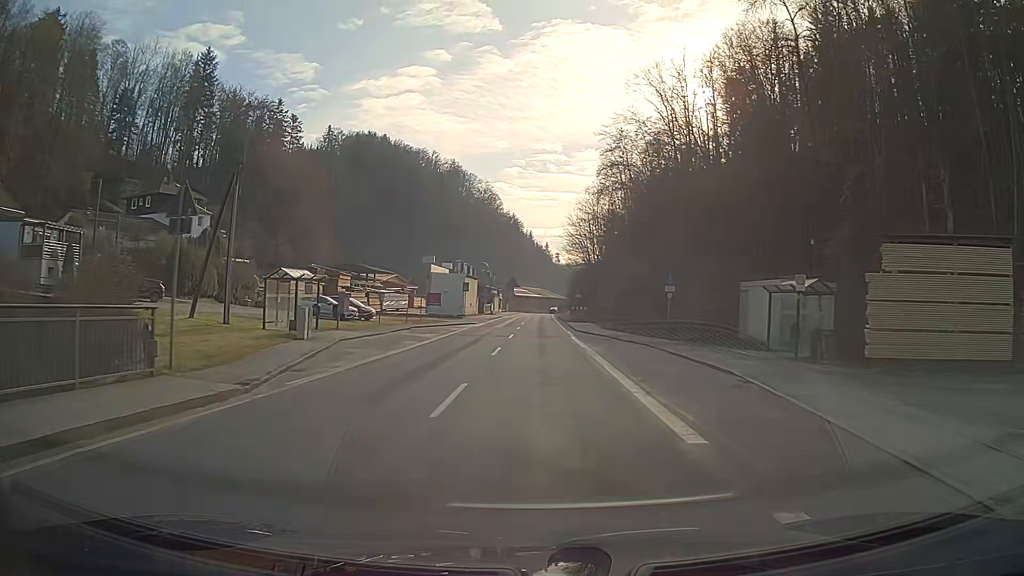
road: secondary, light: Day
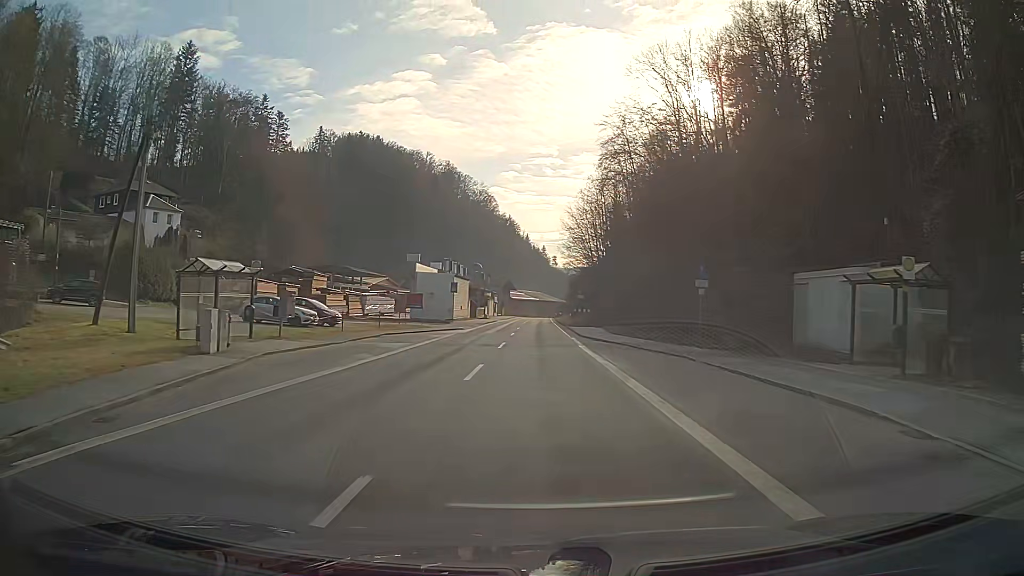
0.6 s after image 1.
(0.0, +7.6) m; +1°
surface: asphalt
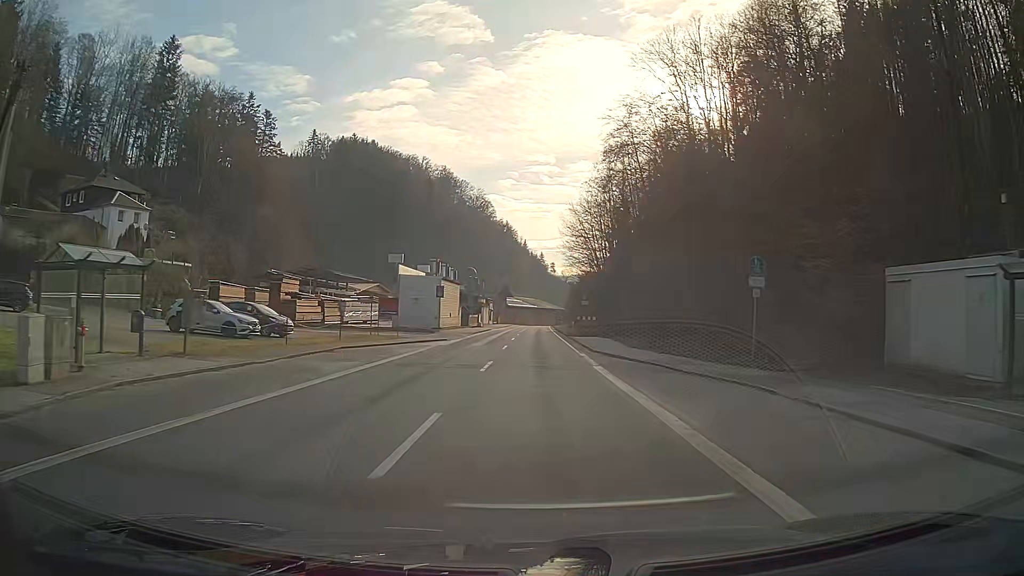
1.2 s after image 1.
(0.0, +7.5) m; 0°
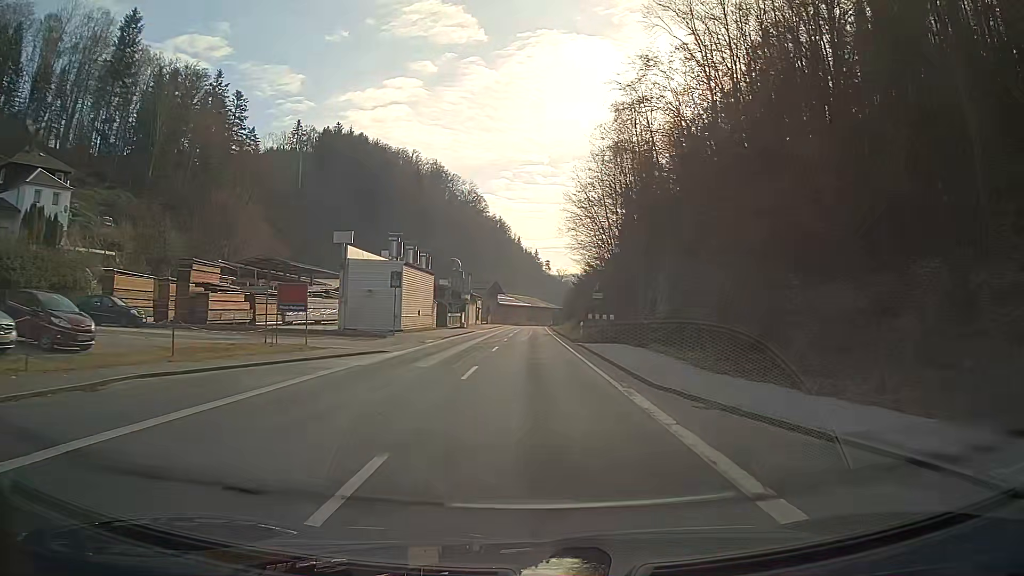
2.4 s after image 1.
(+0.1, +14.9) m; 0°
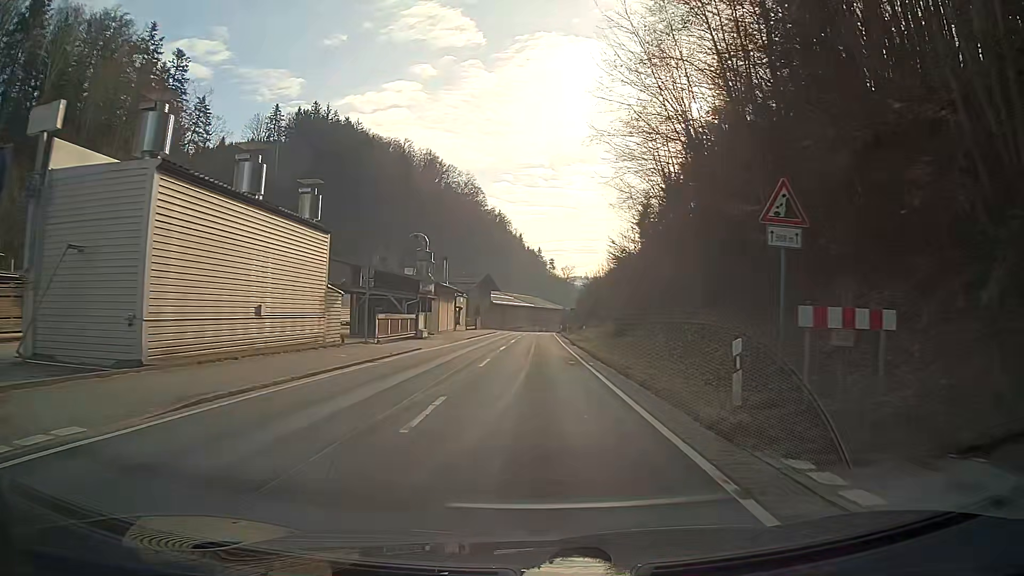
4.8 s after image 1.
(-0.1, +29.8) m; 0°
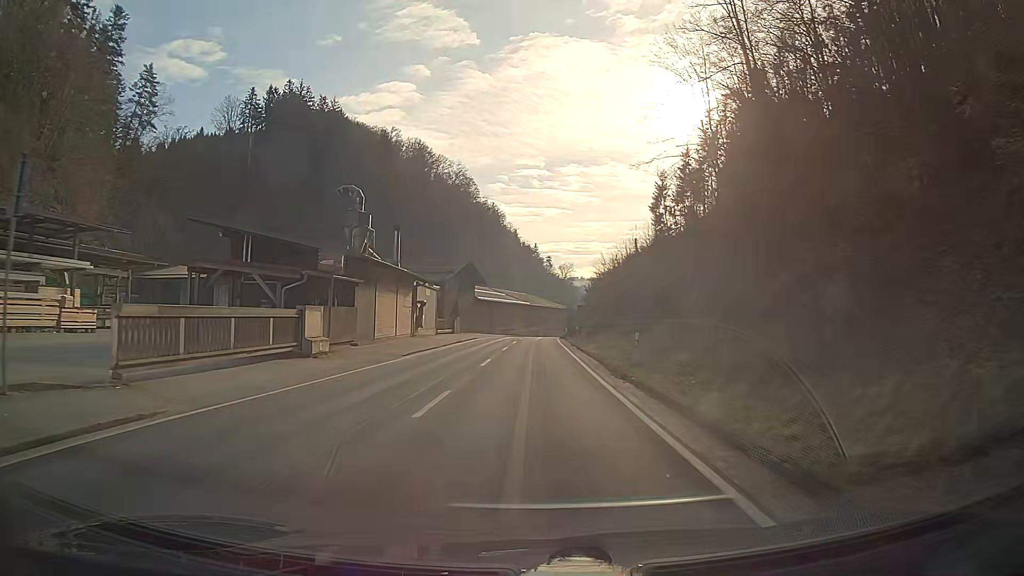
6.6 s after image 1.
(+0.1, +22.4) m; 0°
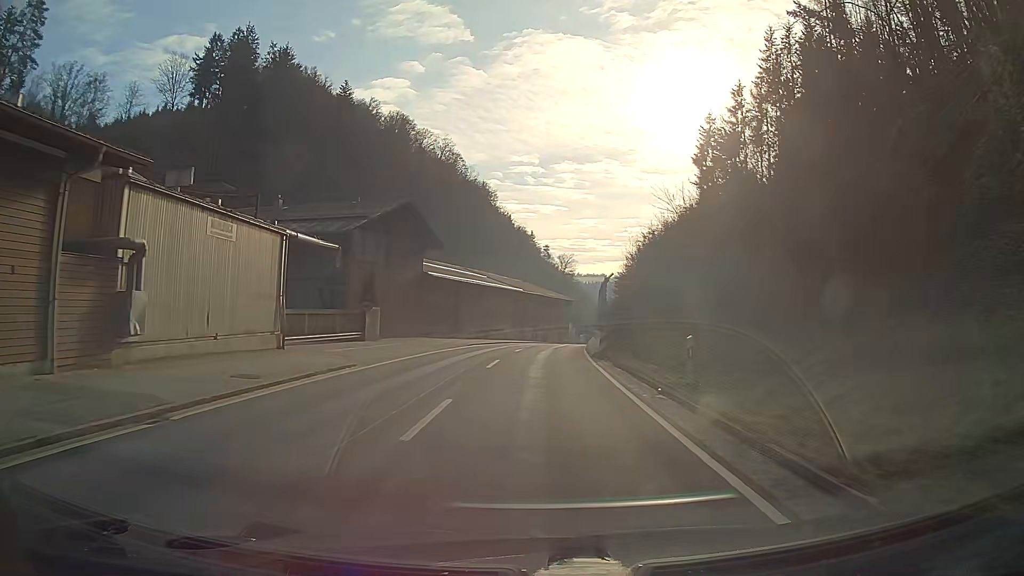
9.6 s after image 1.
(+0.1, +37.4) m; 0°
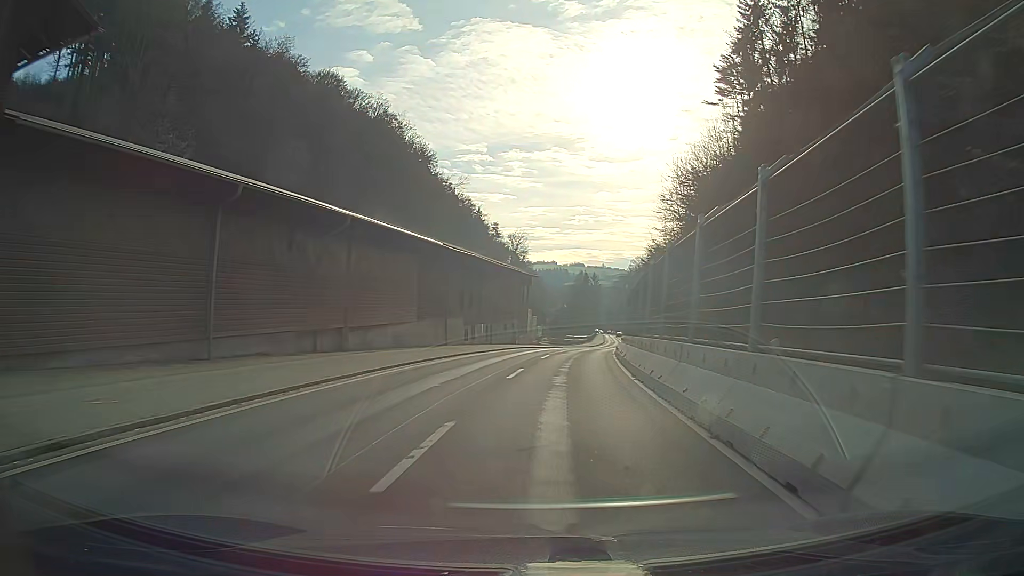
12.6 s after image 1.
(+1.2, +37.1) m; +5°
(0, +10) (+1, +20) (+2, +30) (+3, +40) (+4, +50) (+5, +60) (+7, +70) (+9, +79) (+10, +89) (+12, +99) m
